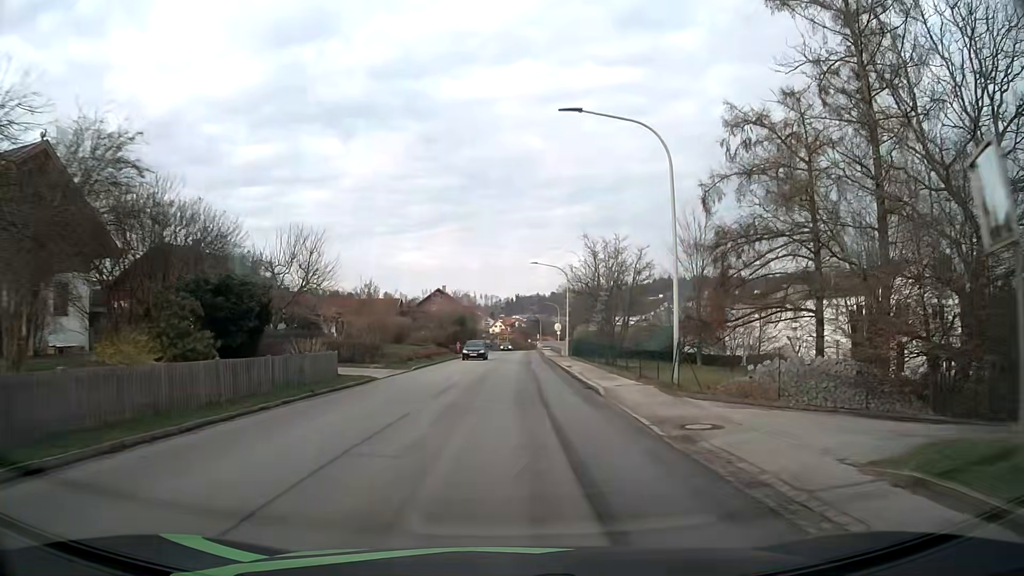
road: tertiary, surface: asphalt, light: Day
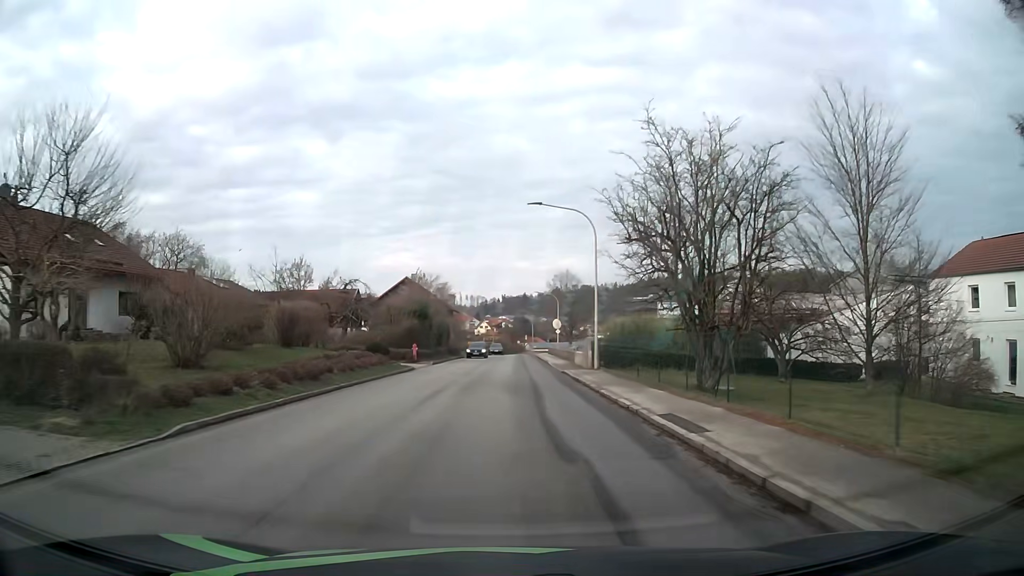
(+0.2, +22.8) m; +1°
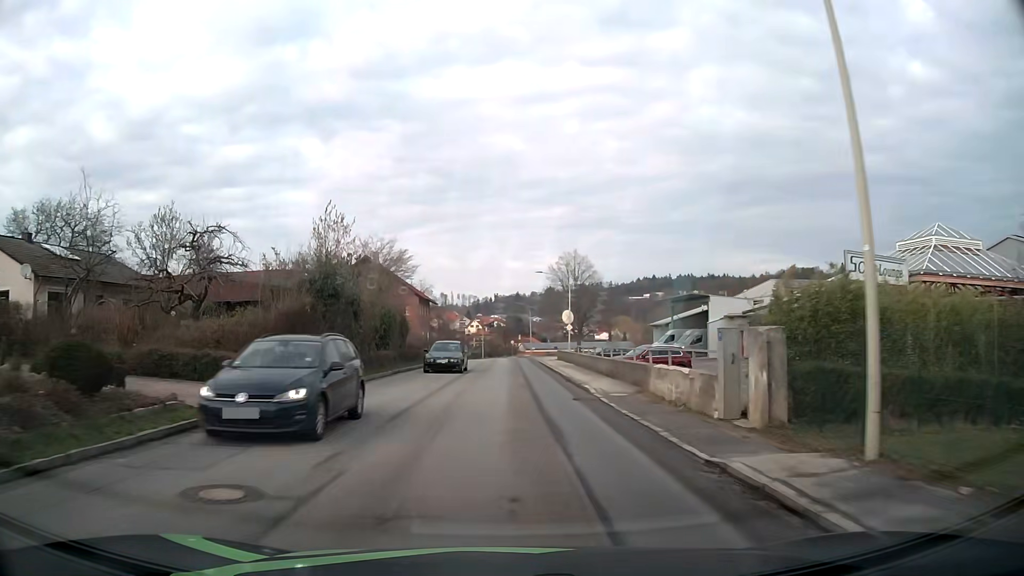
(+0.1, +22.9) m; 0°
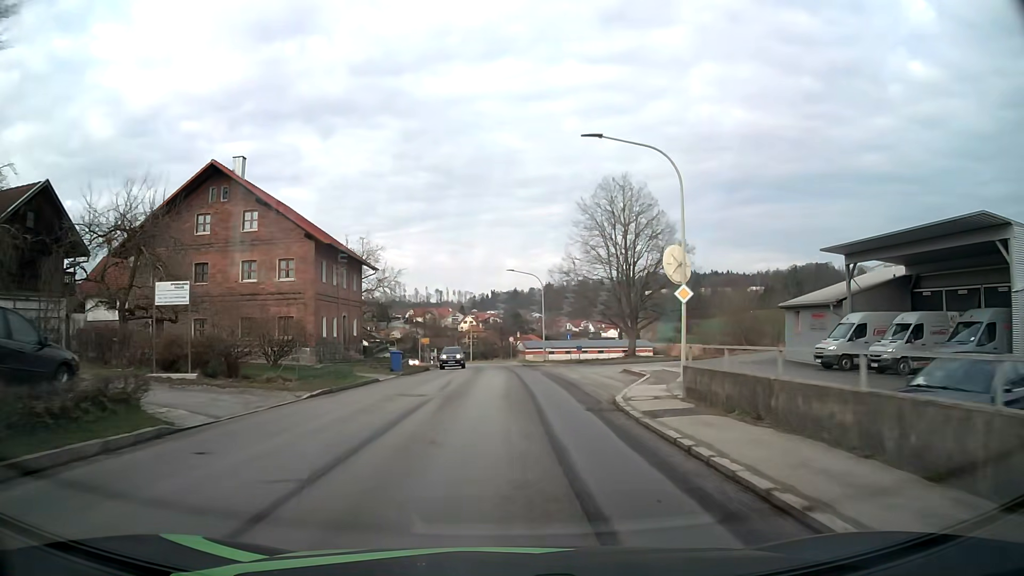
(+0.5, +37.8) m; +1°
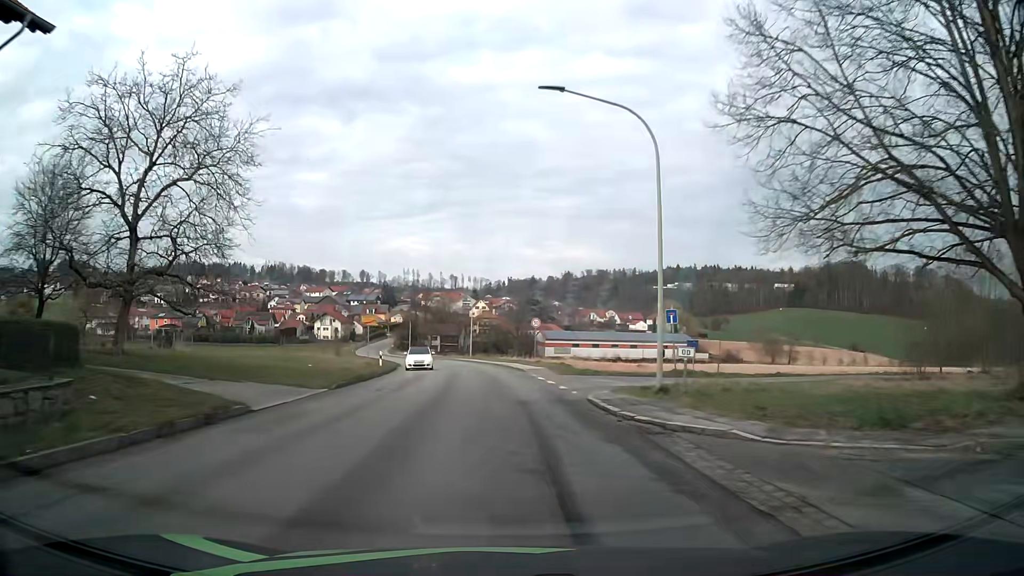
(-0.2, +37.5) m; -1°
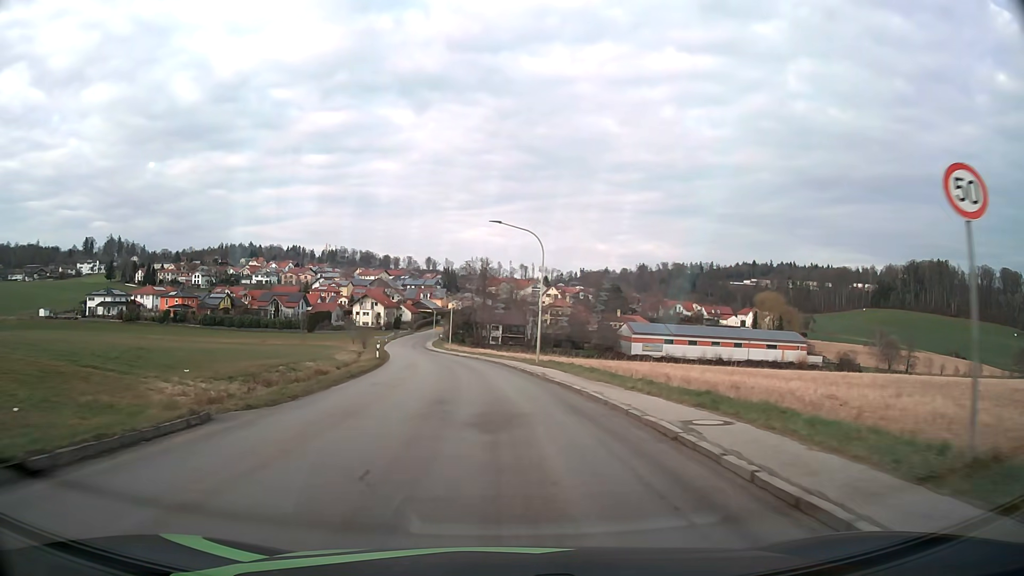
(-1.8, +38.3) m; -6°
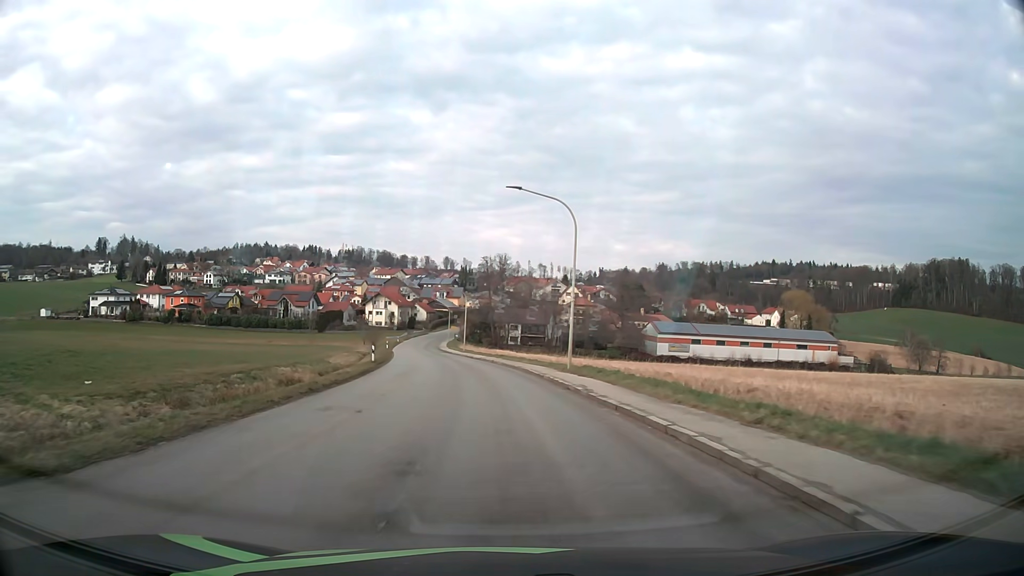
(-0.1, +7.9) m; -1°
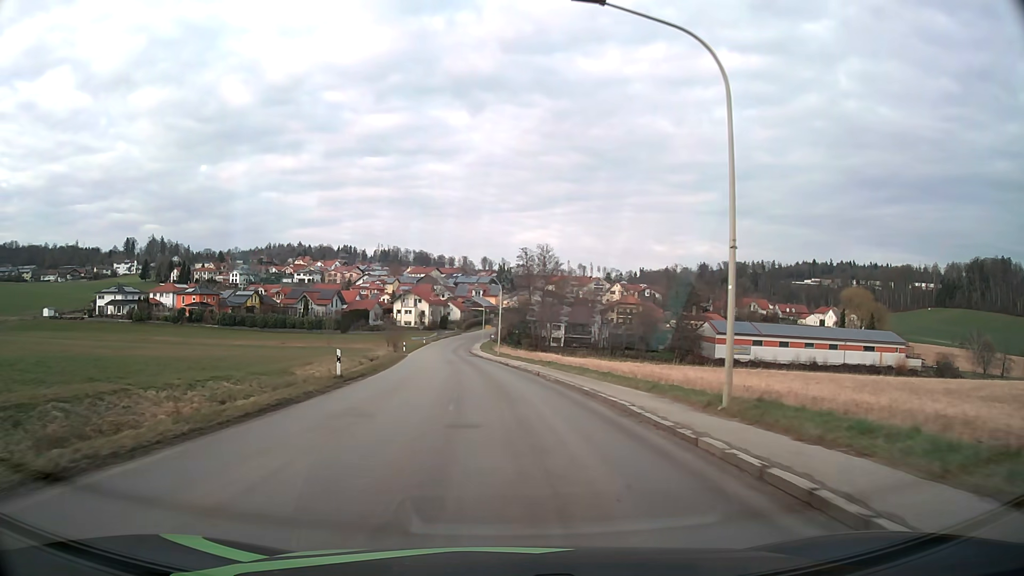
(-0.5, +15.8) m; -3°
(0, +10) (-1, +20) (-1, +30) (-2, +40) (-3, +50) (-4, +60) (-5, +70) (-6, +80) (-7, +90) (-7, +100) m
